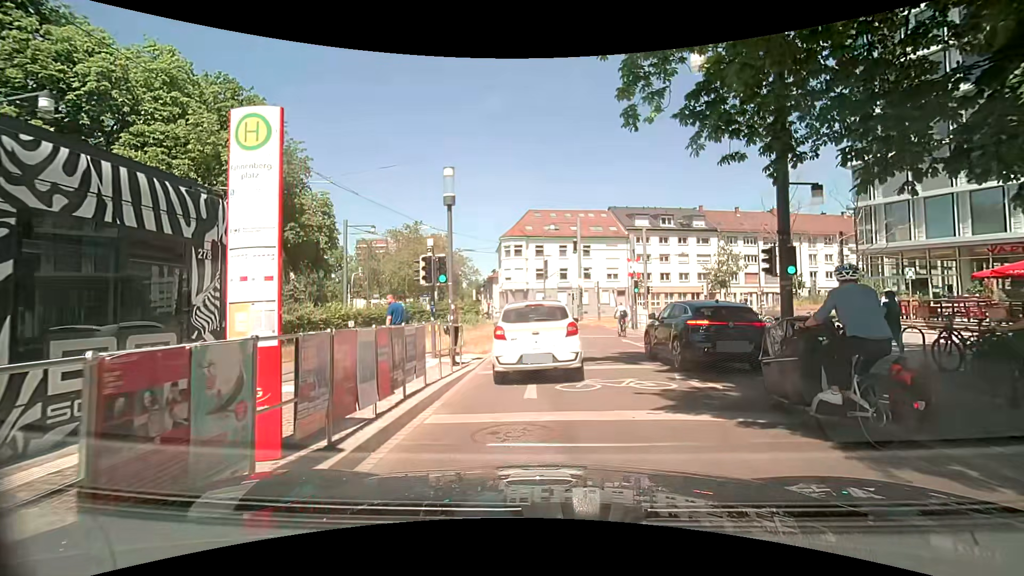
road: residential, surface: asphalt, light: Day
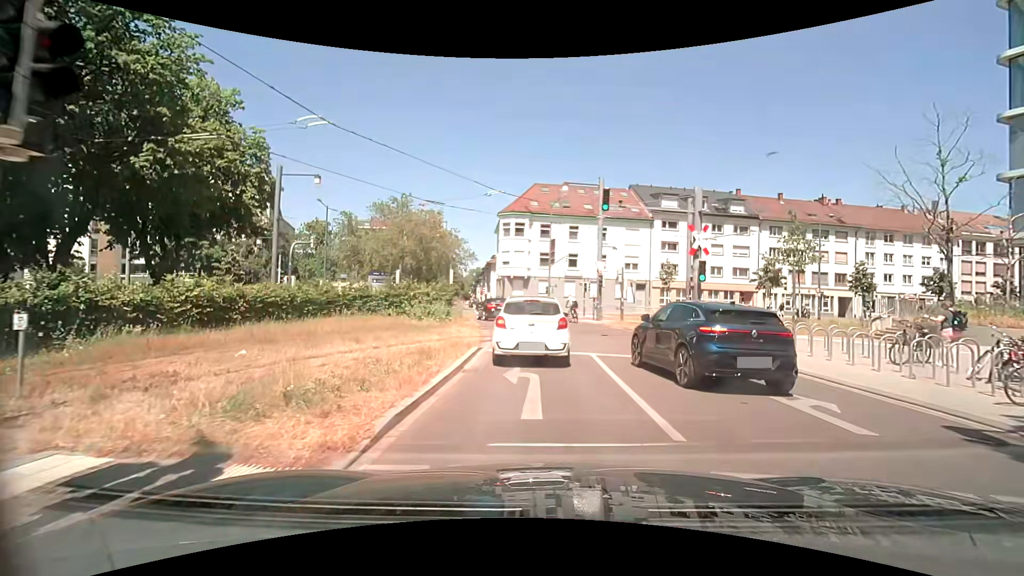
(+0.1, +12.6) m; +1°
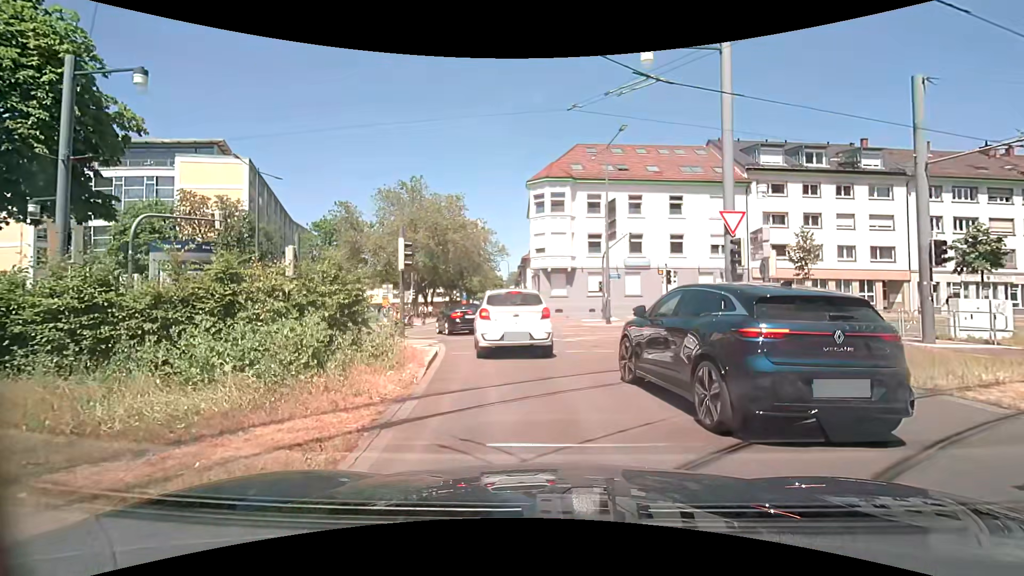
(-0.6, +16.8) m; -7°
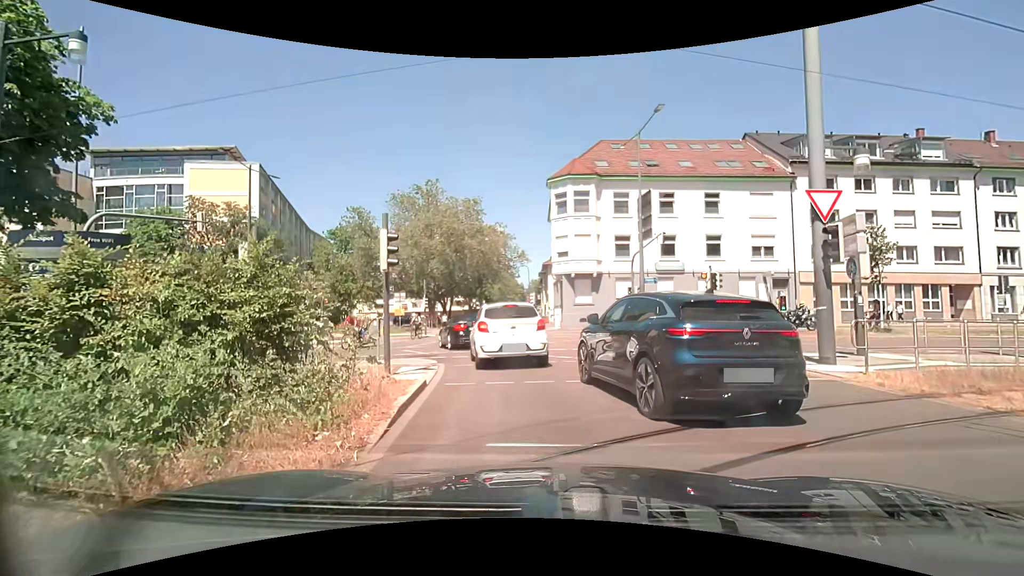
(0.0, +3.3) m; -2°
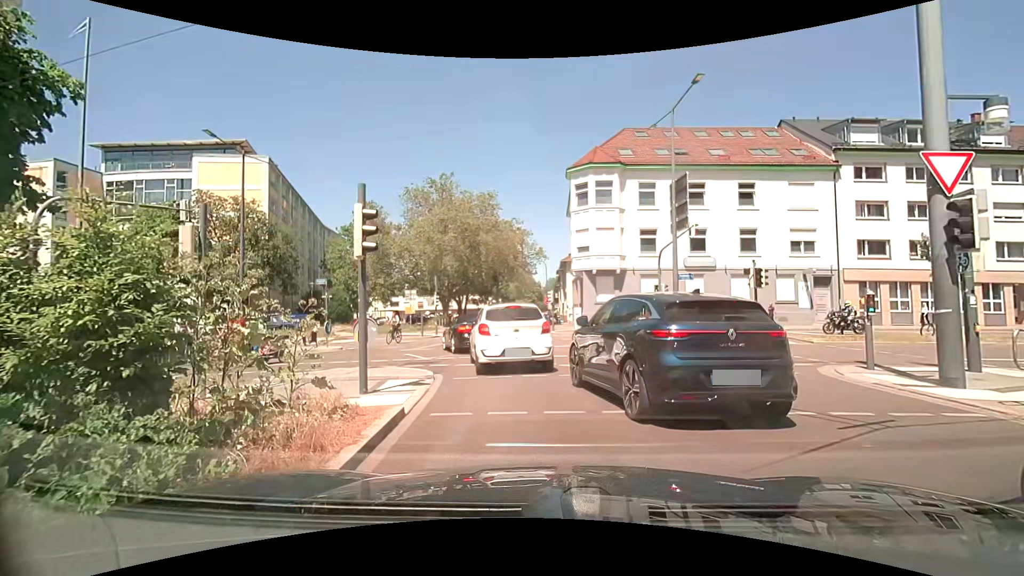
(-0.1, +2.5) m; -2°
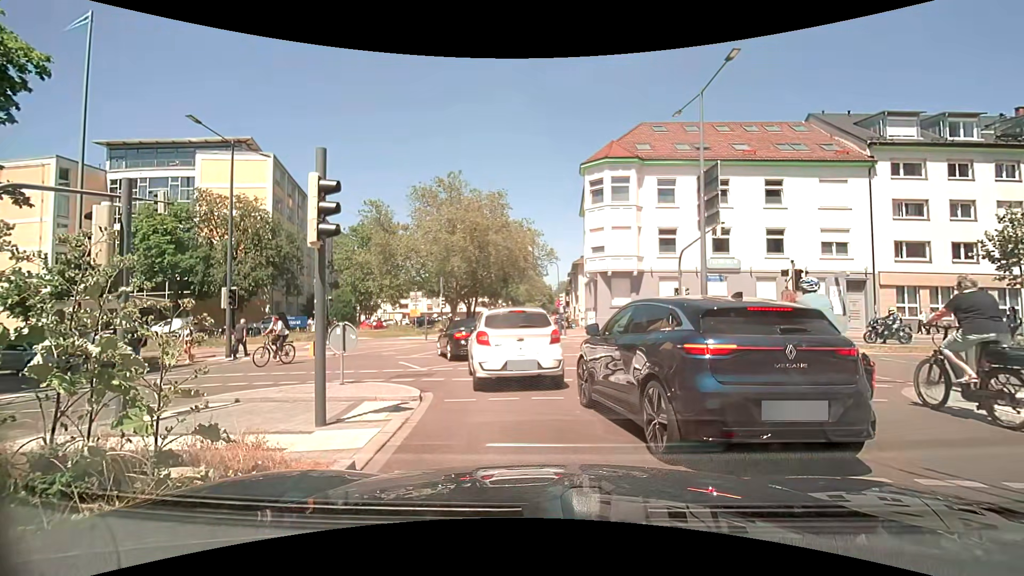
(0.0, +1.9) m; -2°
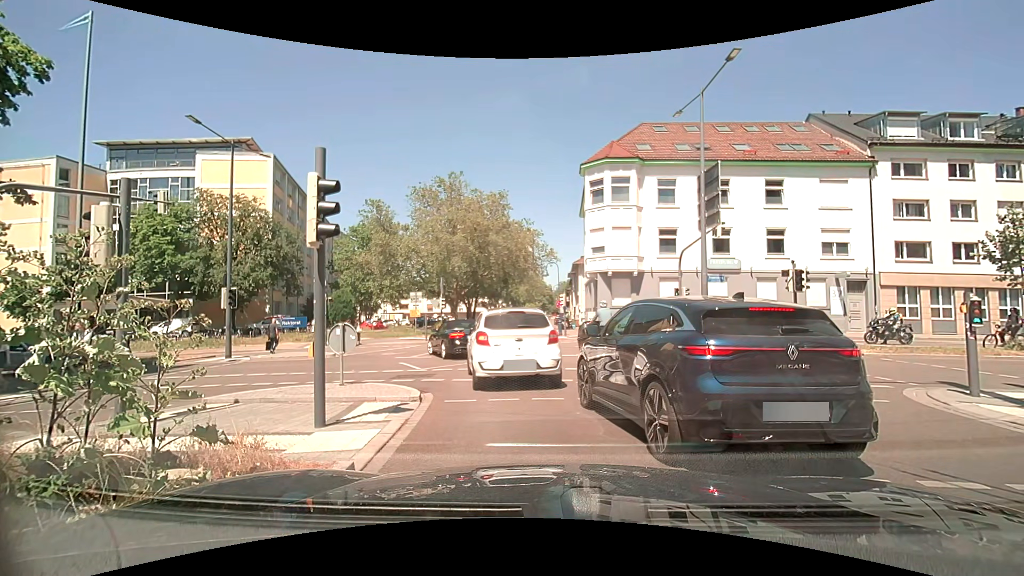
(0.0, +0.1) m; 0°
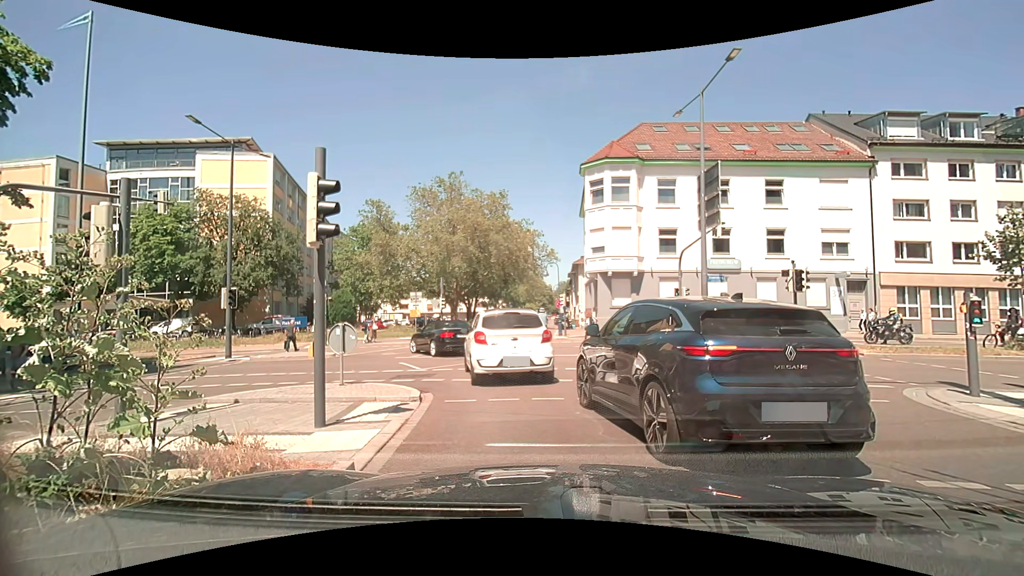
(0.0, 0.0) m; 0°
